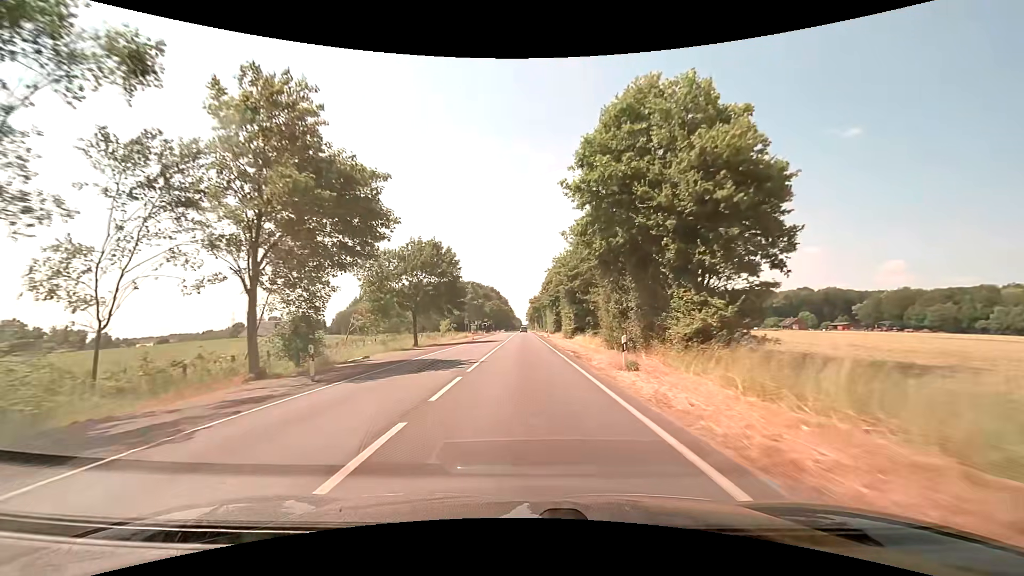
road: secondary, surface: asphalt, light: Day
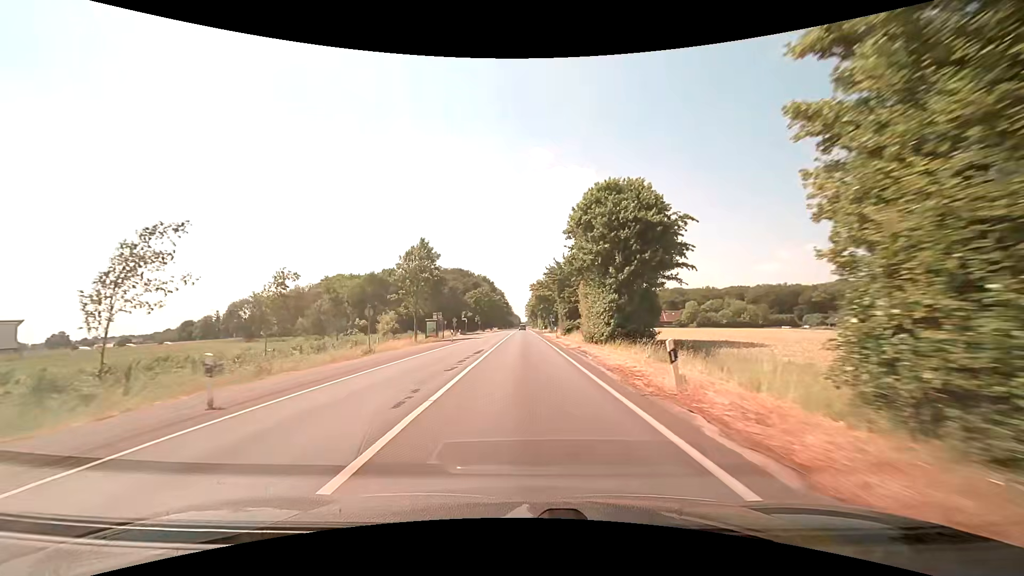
(-0.3, +52.3) m; 0°
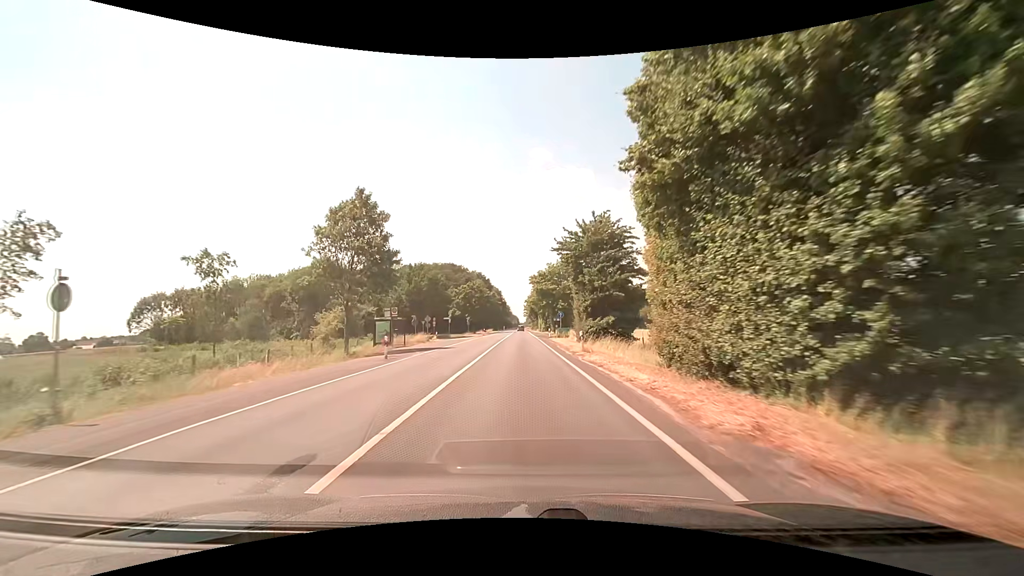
(0.0, +21.0) m; 0°
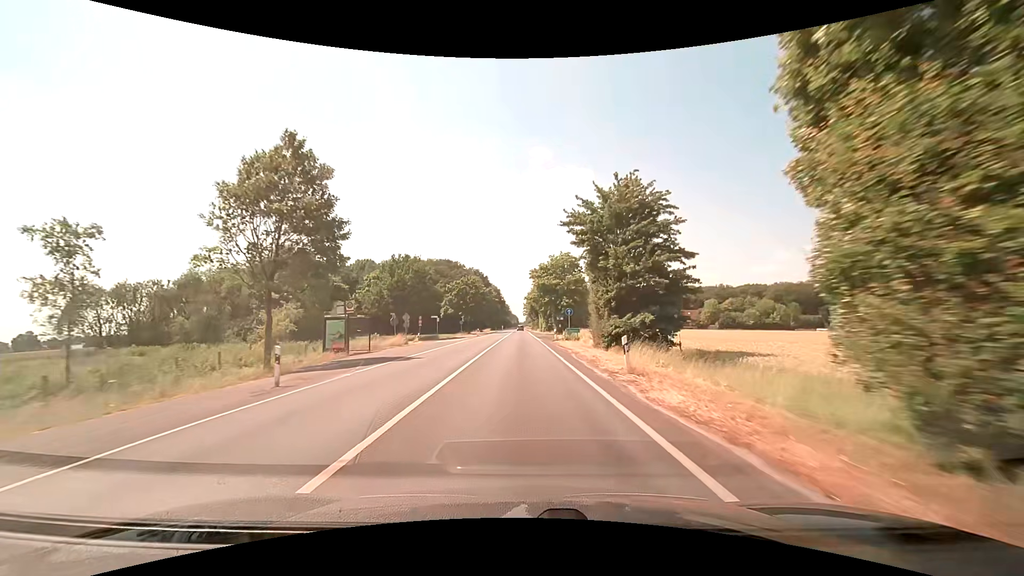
(0.0, +10.4) m; 0°
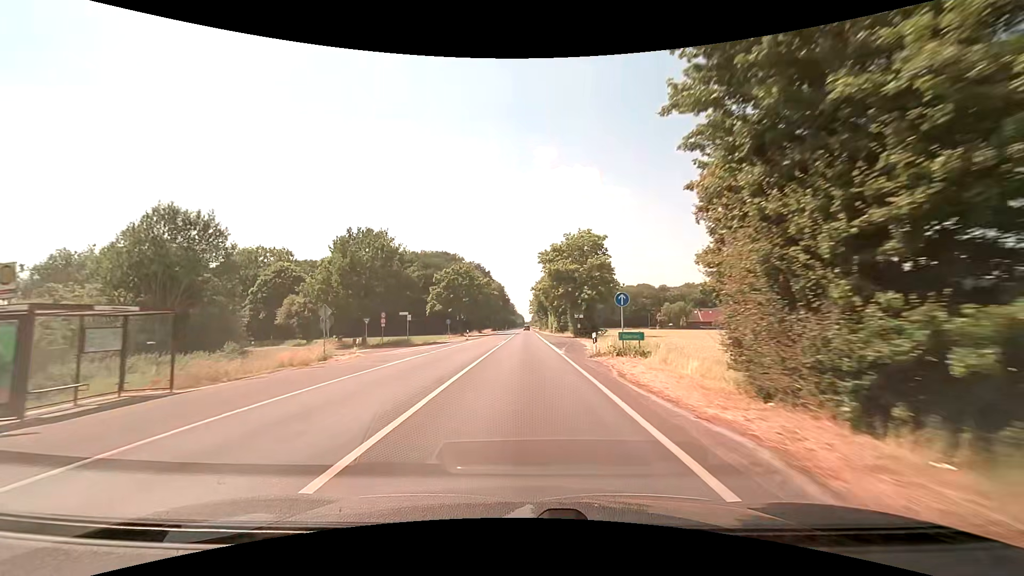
(0.0, +20.7) m; 0°
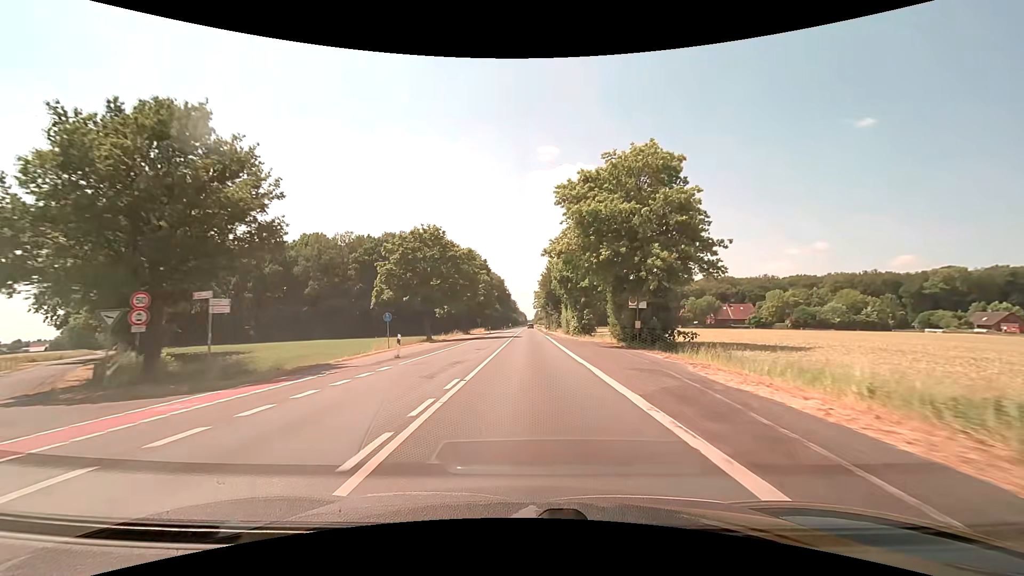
(-0.1, +31.1) m; 0°
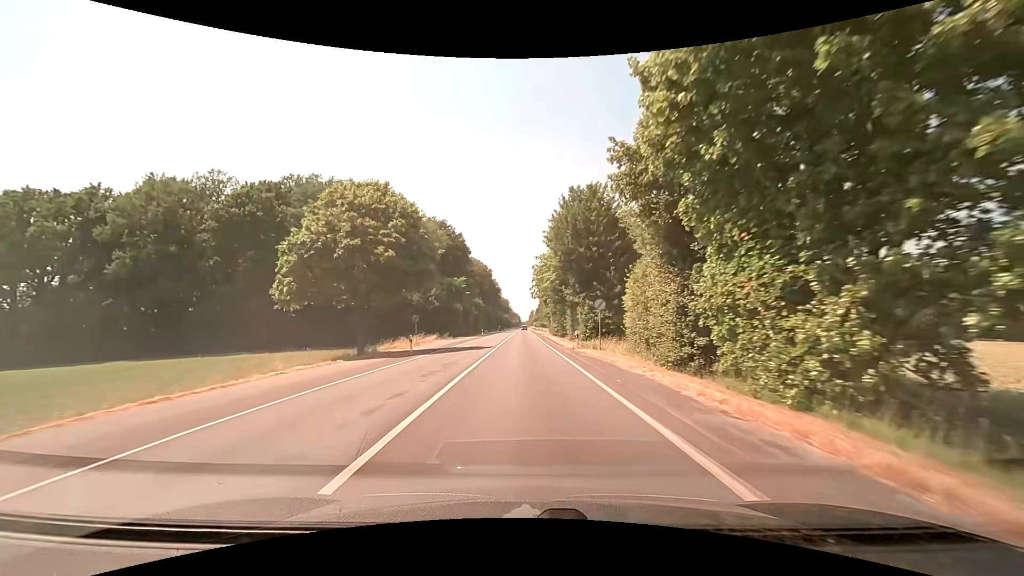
(+0.4, +52.5) m; 0°
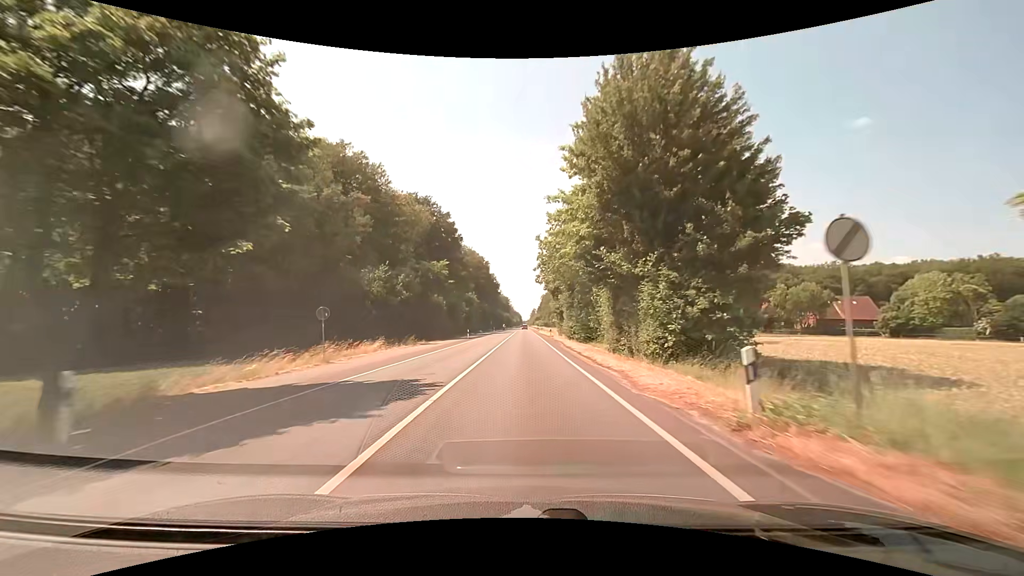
(0.0, +21.5) m; 0°
(0, +10) (0, +20) (0, +30) (0, +40) (0, +50) (0, +60) (0, +70) (0, +80) (0, +90) (0, +100) m
